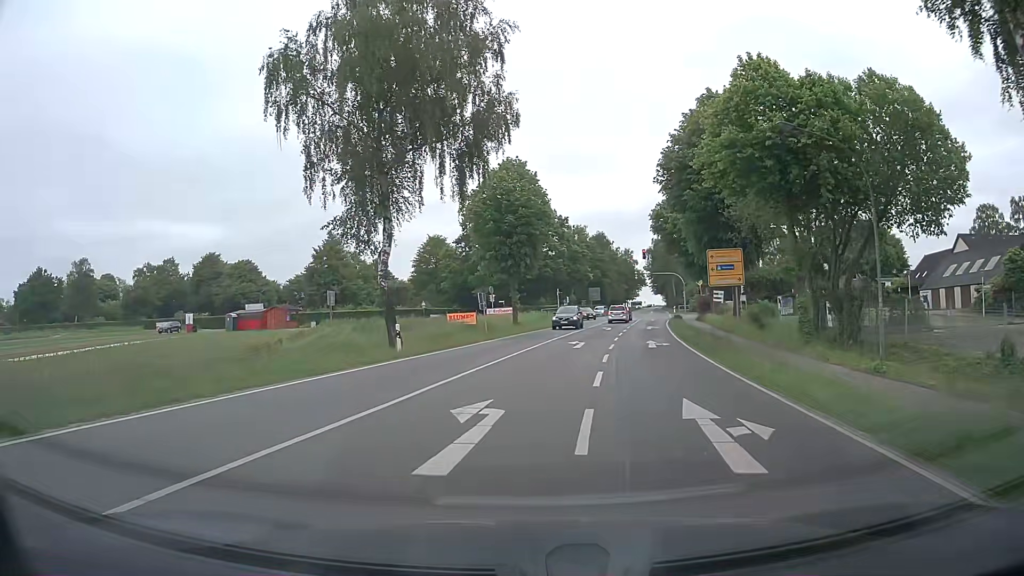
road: tertiary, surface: asphalt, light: Day
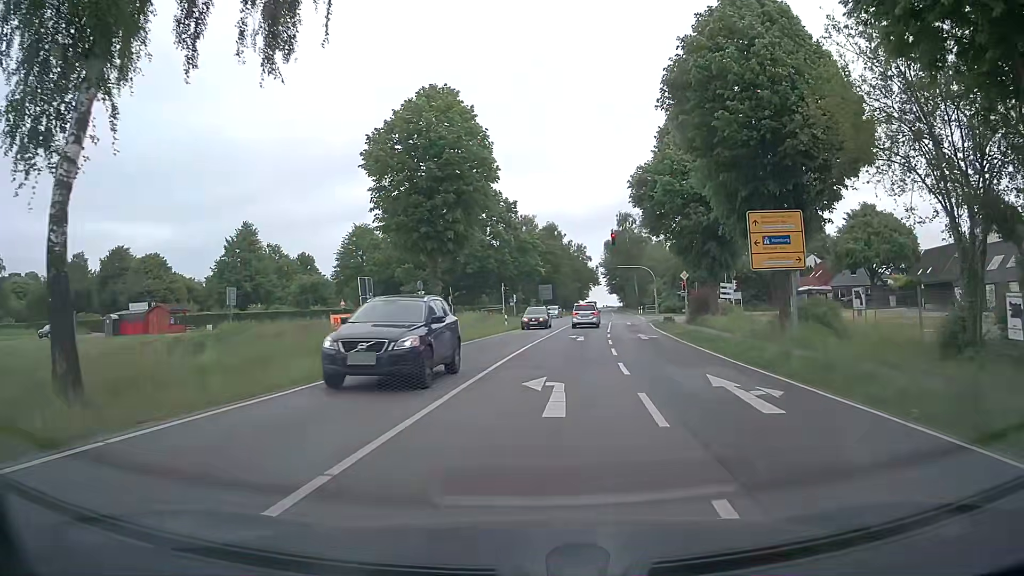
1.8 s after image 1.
(+0.6, +17.0) m; +4°
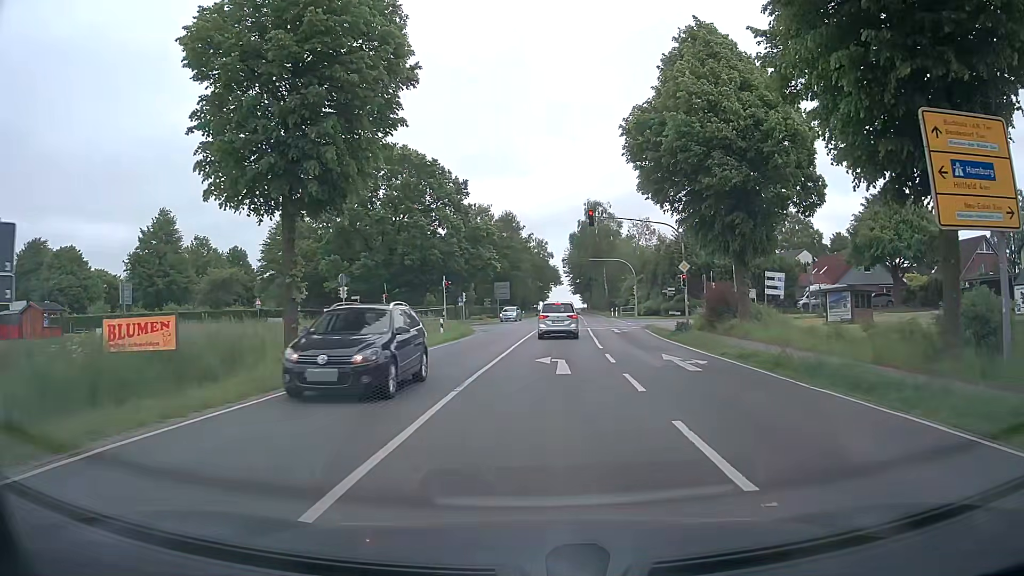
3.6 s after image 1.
(+0.5, +14.9) m; +3°
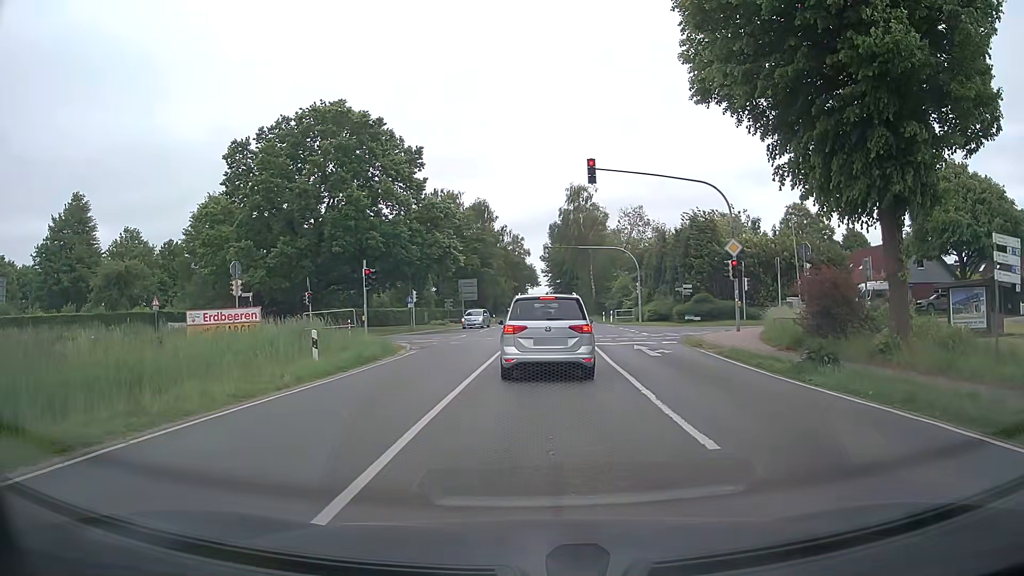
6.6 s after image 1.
(+0.4, +16.3) m; +2°
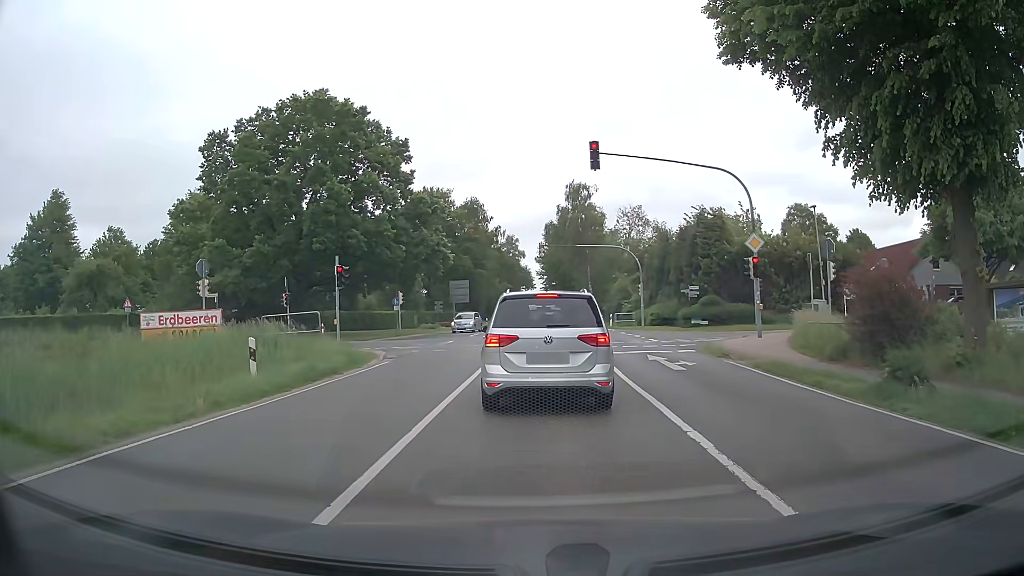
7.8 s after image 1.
(+0.1, +3.6) m; +1°
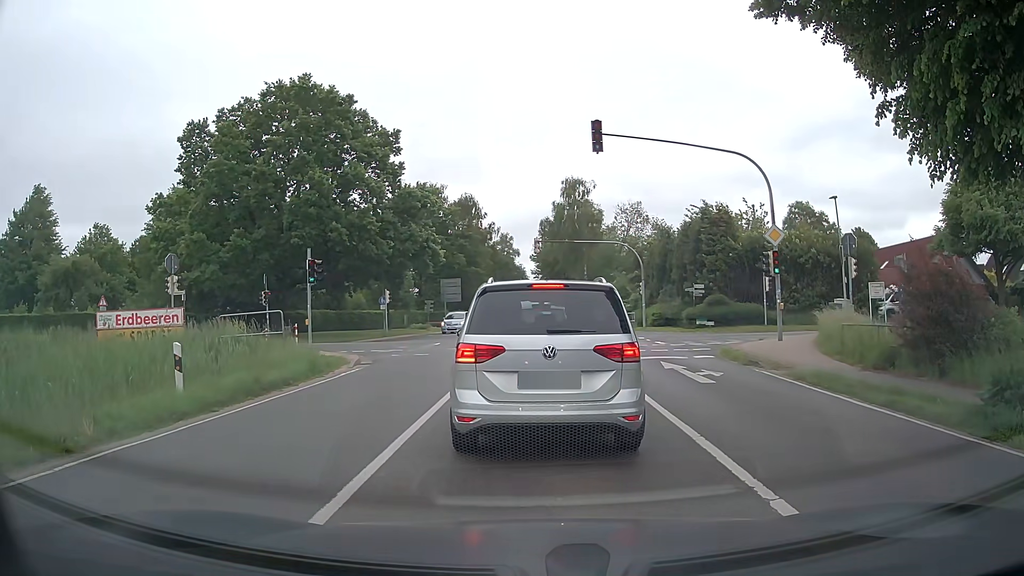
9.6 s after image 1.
(0.0, +2.7) m; +1°
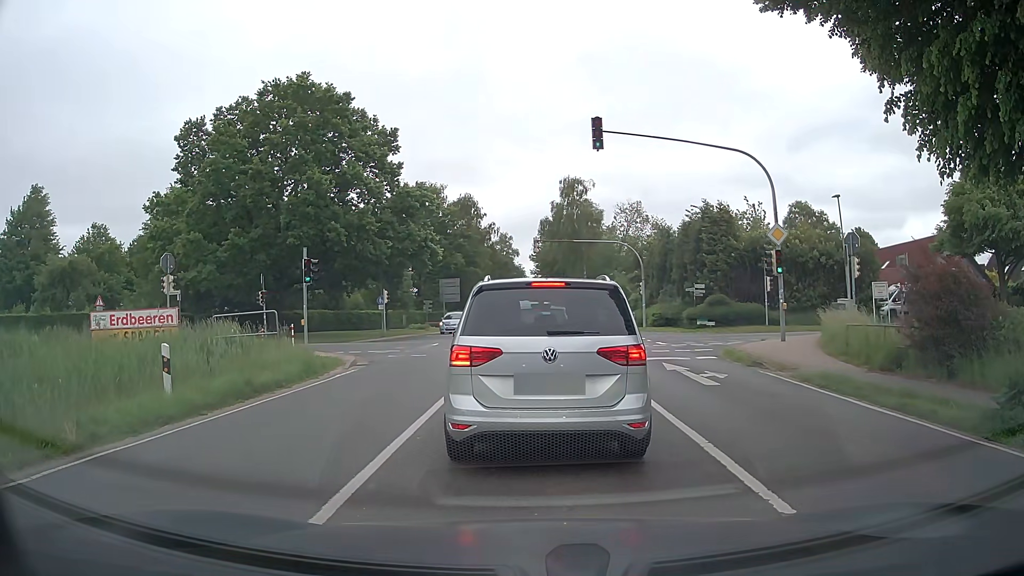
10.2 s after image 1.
(0.0, +0.4) m; 0°
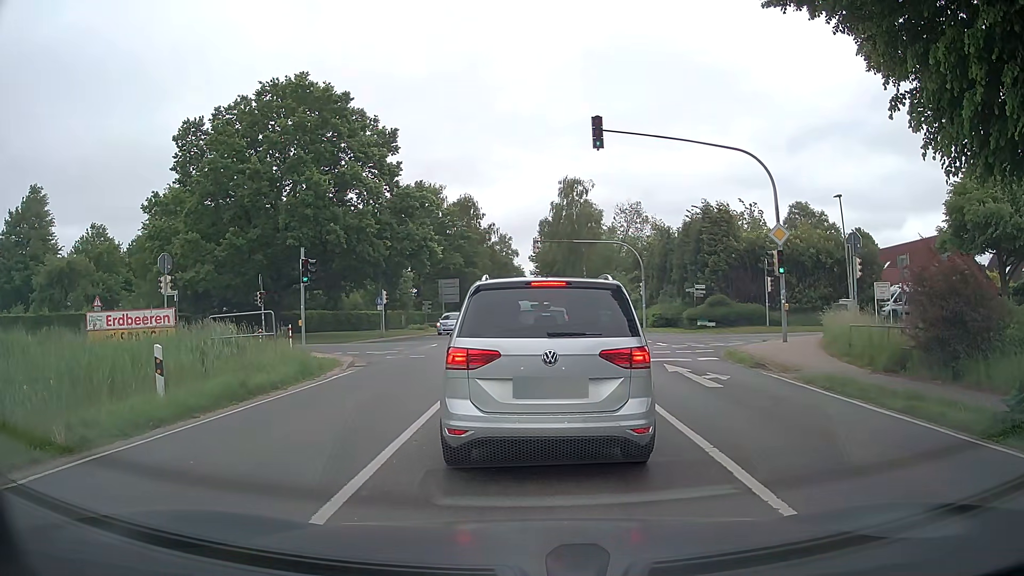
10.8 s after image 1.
(0.0, +0.2) m; 0°
(0, +10) (0, +20) (-1, +30) (-9, +36) (-19, +38) (-29, +38) (-38, +38) (-48, +38) (-58, +38) (-68, +38) m
